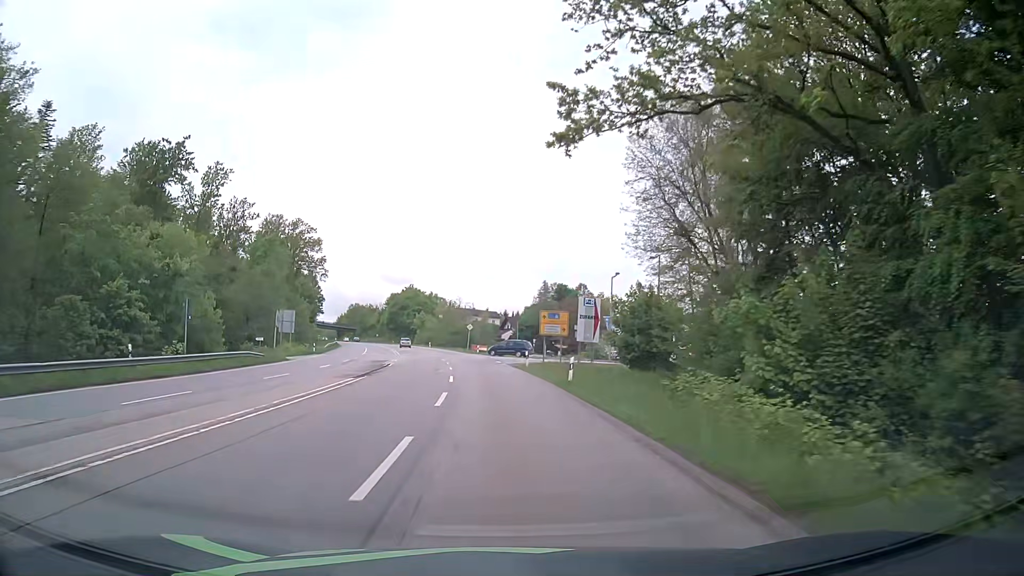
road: secondary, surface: asphalt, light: Day
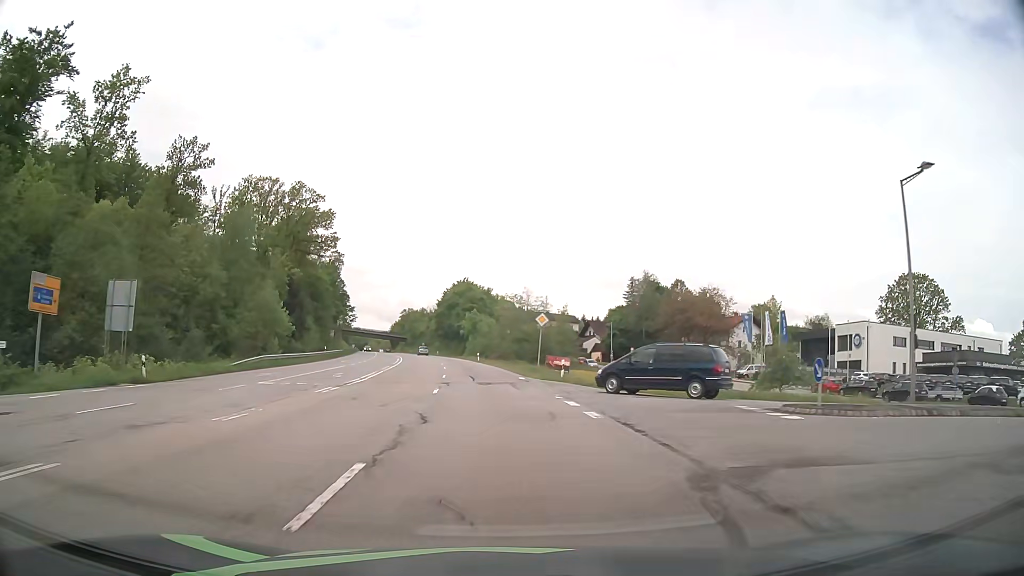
(-2.3, +45.8) m; -7°
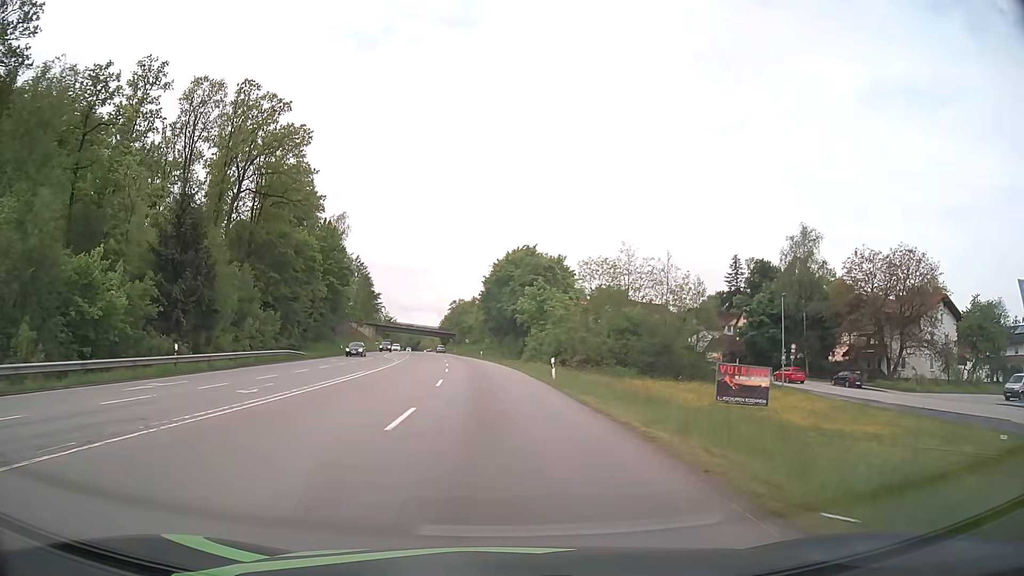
(-2.0, +45.8) m; -5°
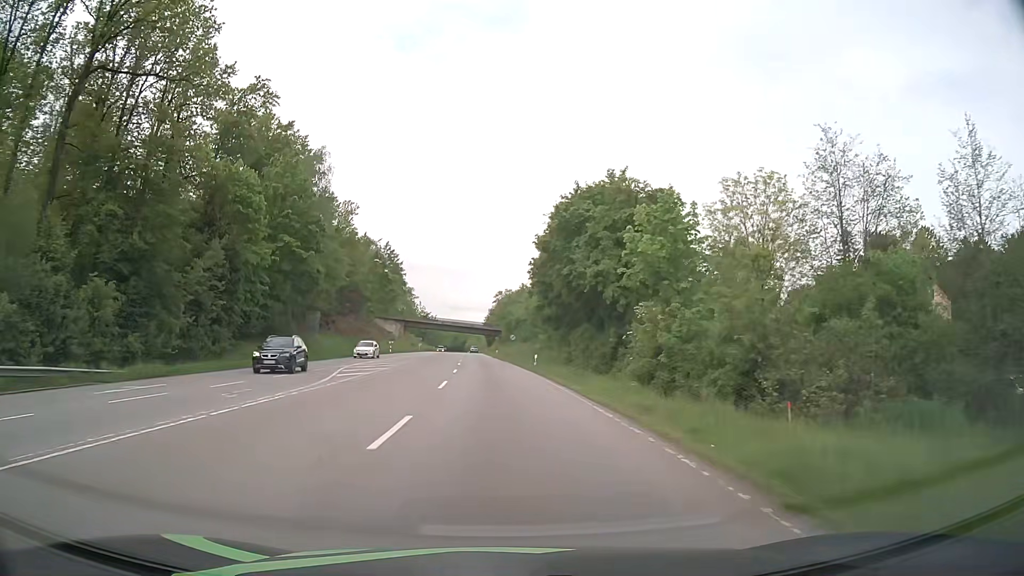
(-1.4, +36.7) m; -4°
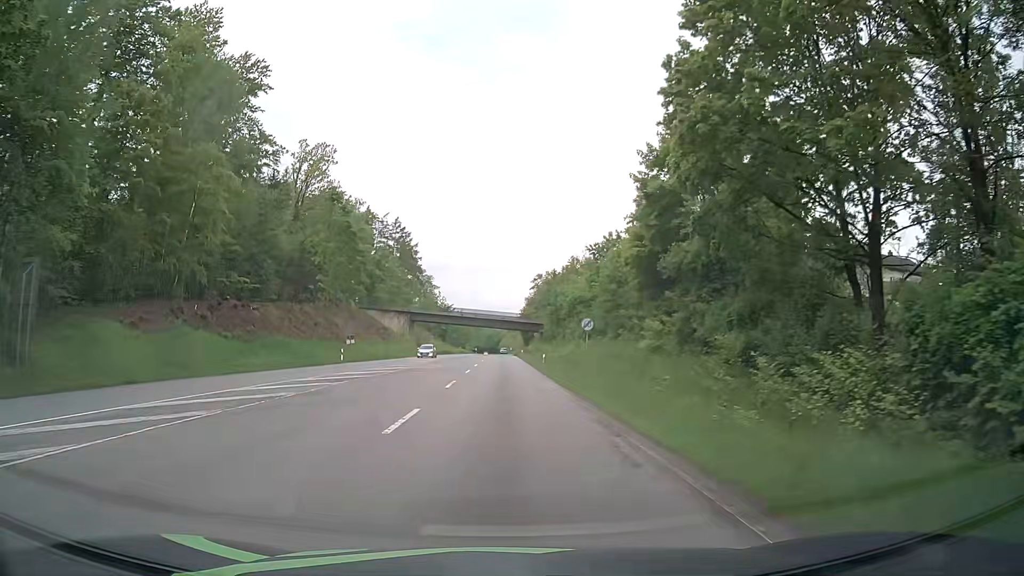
(-1.3, +45.9) m; -3°
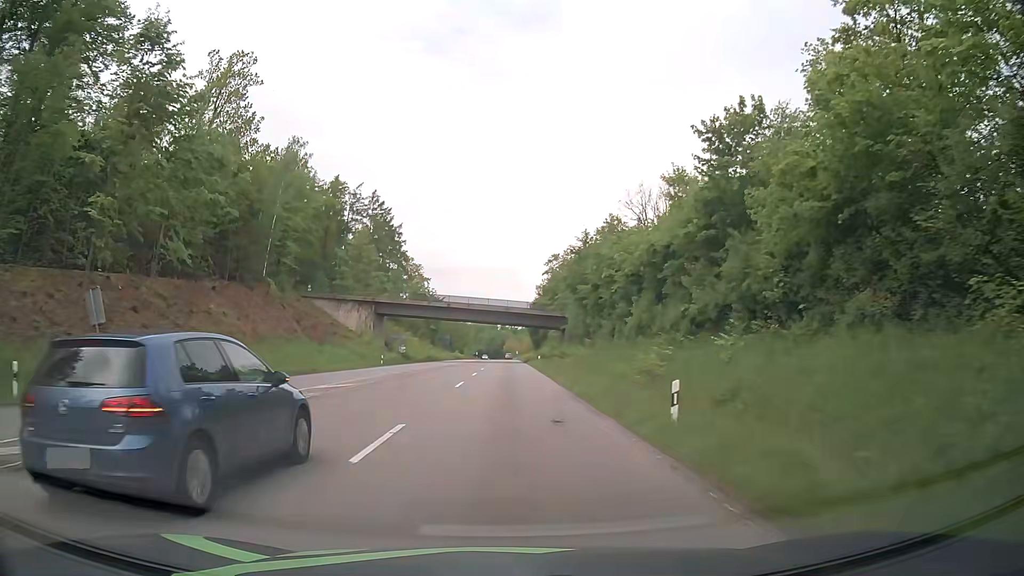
(-0.2, +37.4) m; -1°
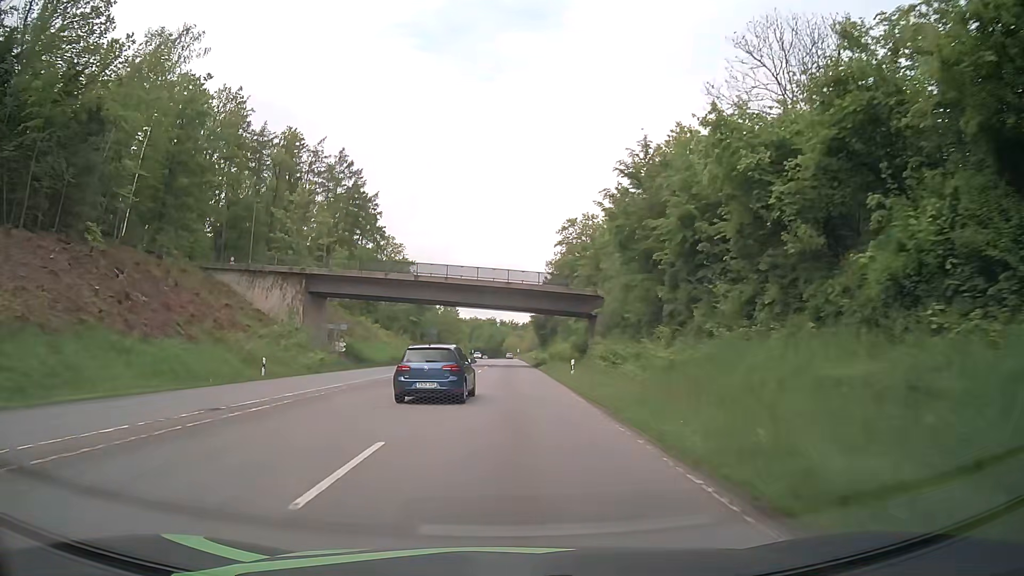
(+0.1, +30.7) m; 0°
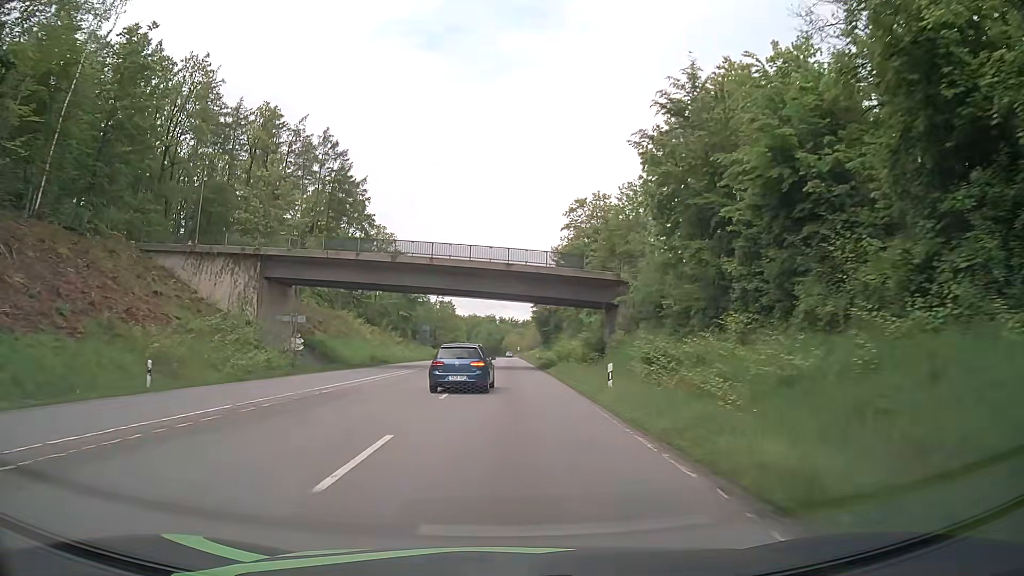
(0.0, +10.9) m; 0°
(0, +10) (0, +20) (0, +30) (0, +40) (0, +50) (0, +60) (0, +70) (0, +80) (0, +90) (0, +100) m
